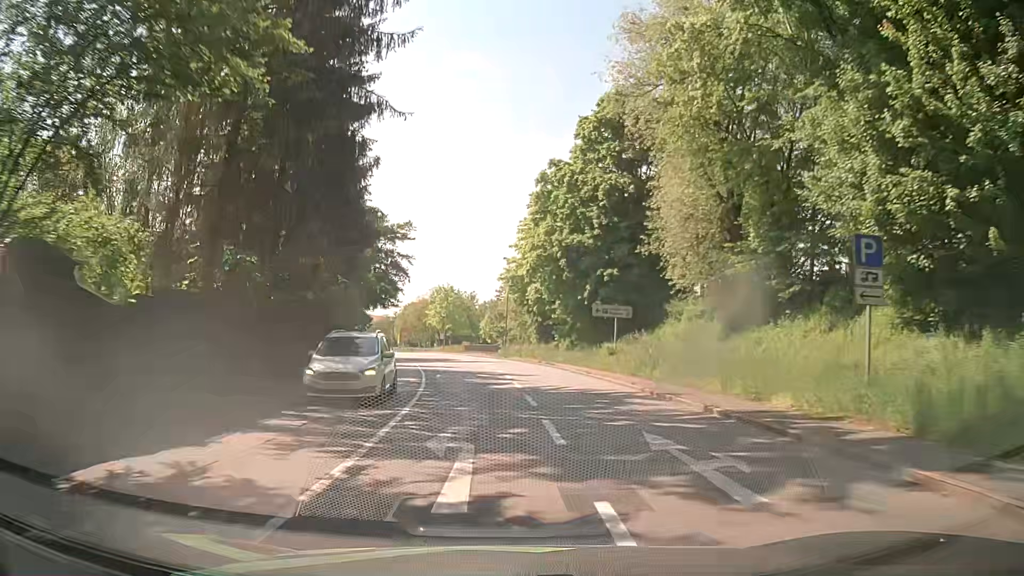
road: primary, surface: asphalt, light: Day
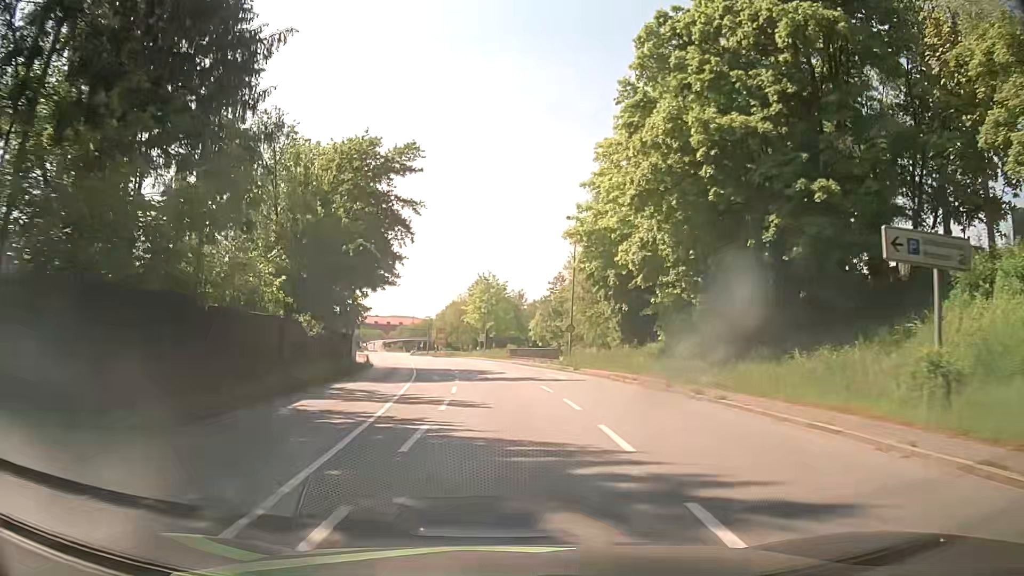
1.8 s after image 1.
(-1.3, +24.1) m; -5°
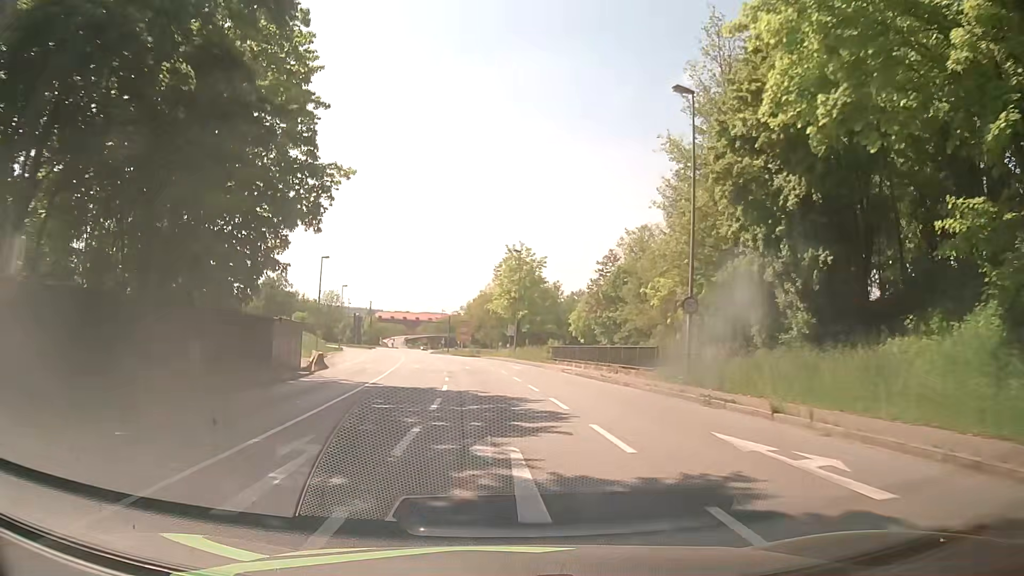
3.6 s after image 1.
(-0.5, +24.2) m; -3°
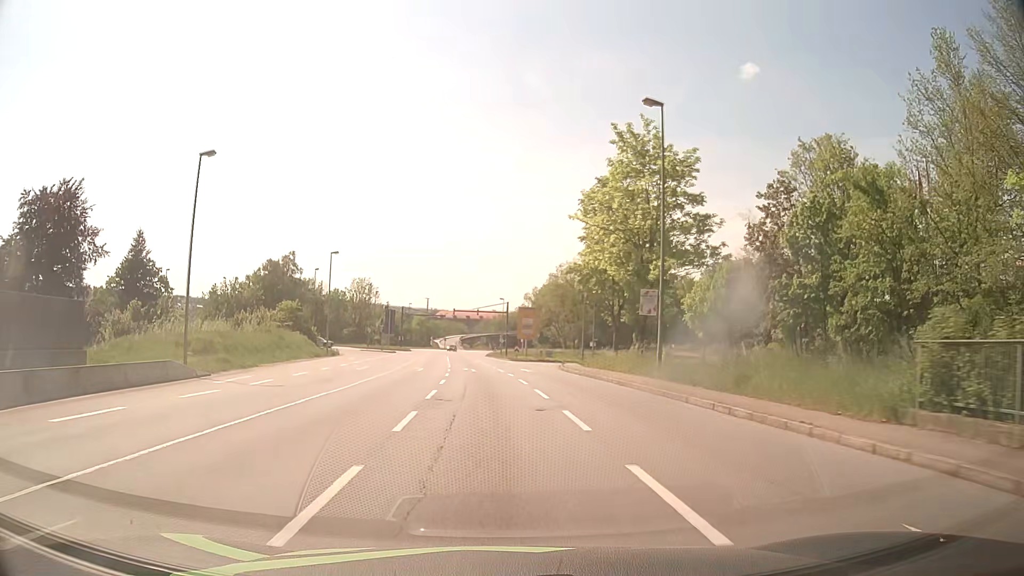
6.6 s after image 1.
(-1.9, +39.9) m; -5°
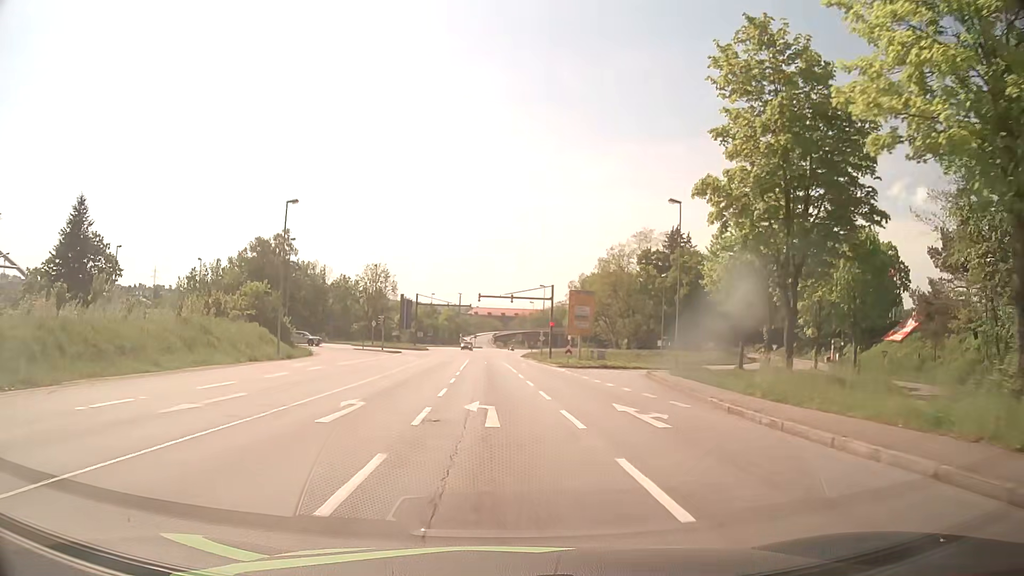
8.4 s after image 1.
(-0.8, +23.3) m; -4°
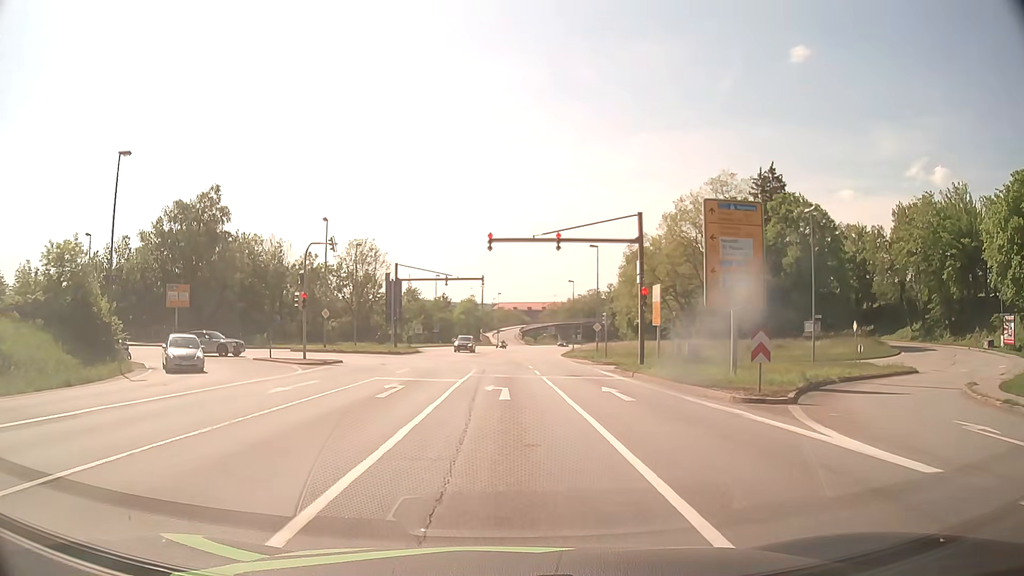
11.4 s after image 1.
(-0.3, +33.1) m; -1°
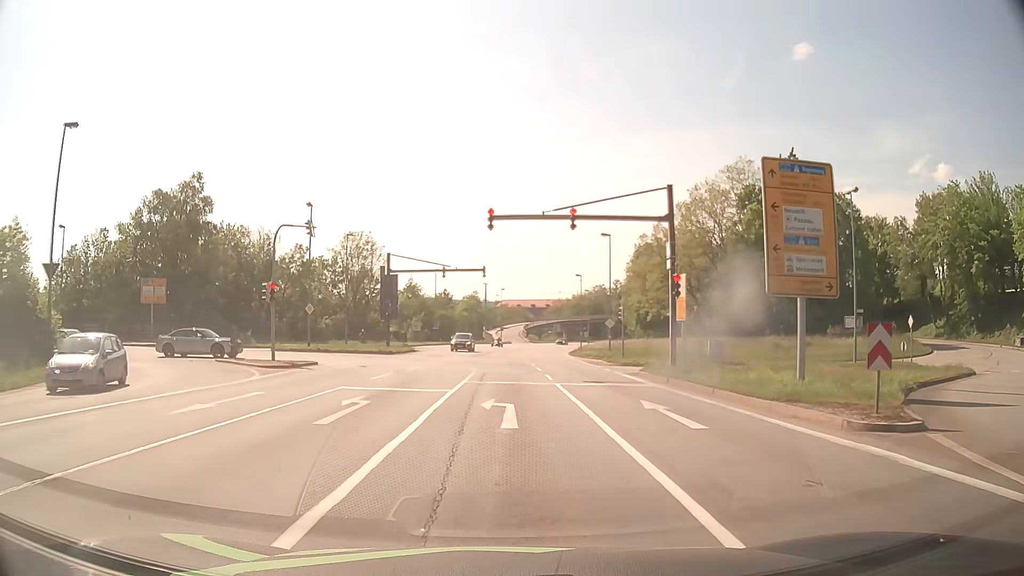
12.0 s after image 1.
(-0.1, +5.2) m; -2°
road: primary_link
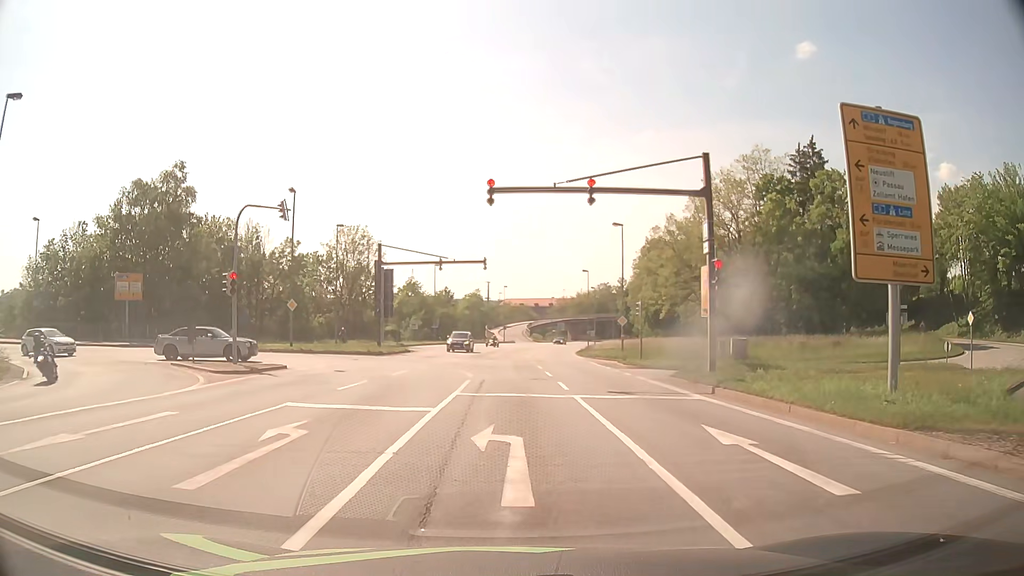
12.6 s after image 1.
(+0.1, +4.5) m; +2°
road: primary
